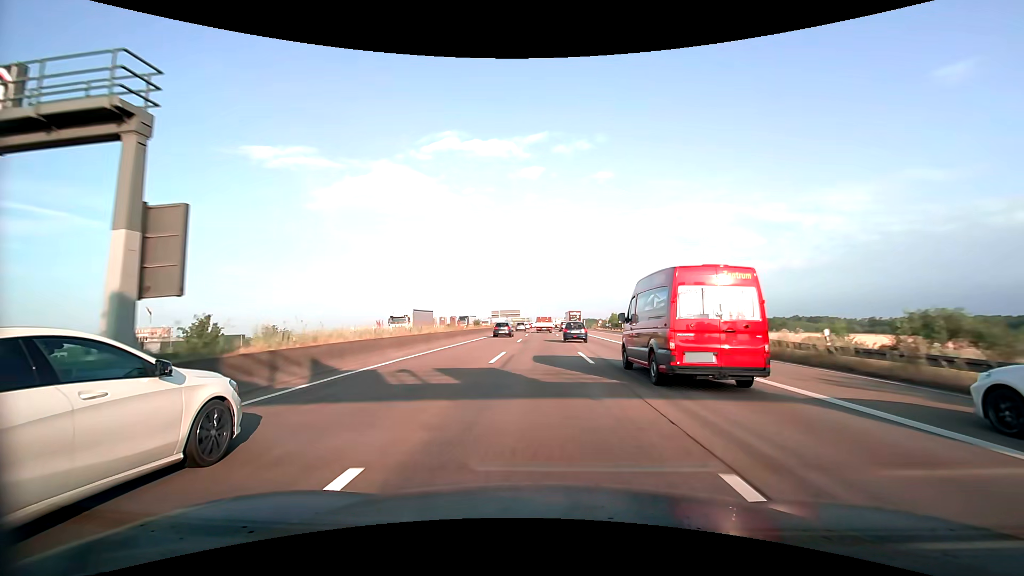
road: motorway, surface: asphalt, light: Day
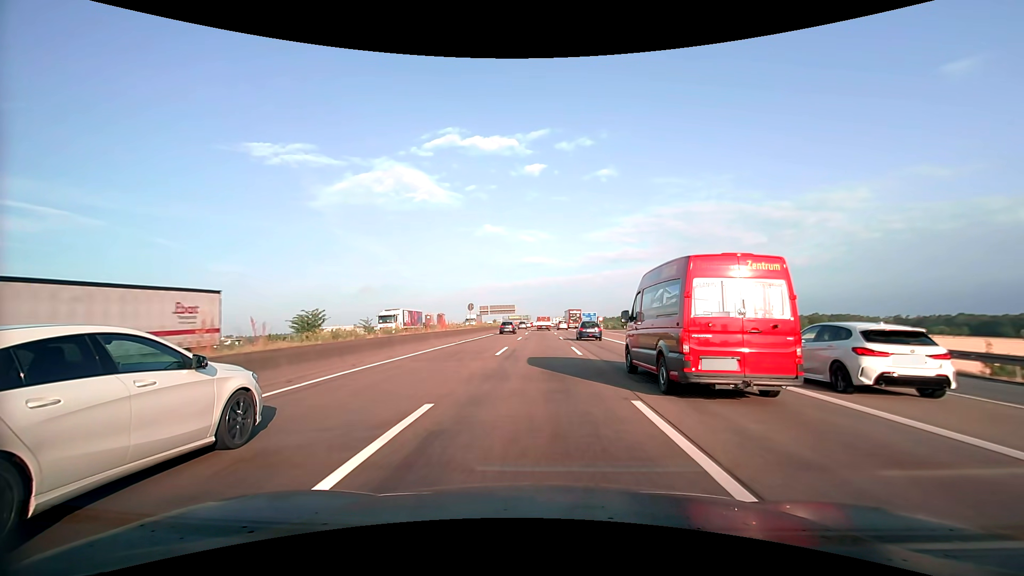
(+0.4, +50.7) m; 0°
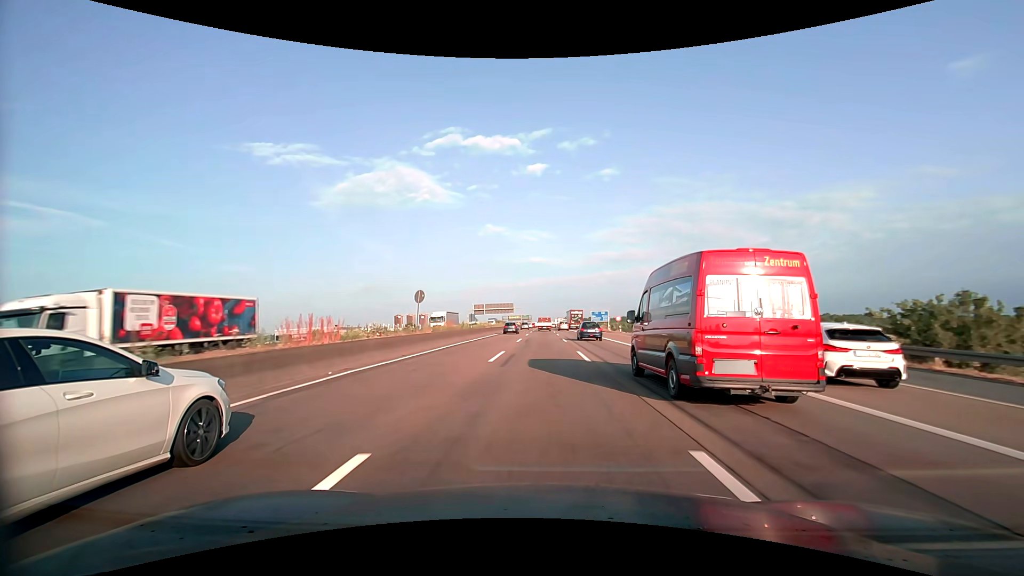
(-0.1, +21.1) m; 0°
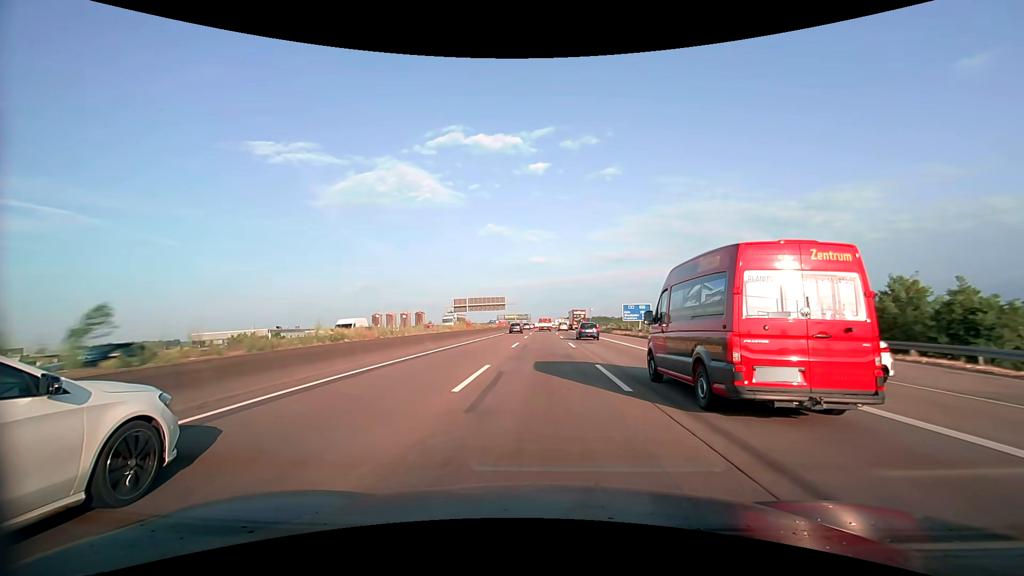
(-0.1, +43.5) m; 0°
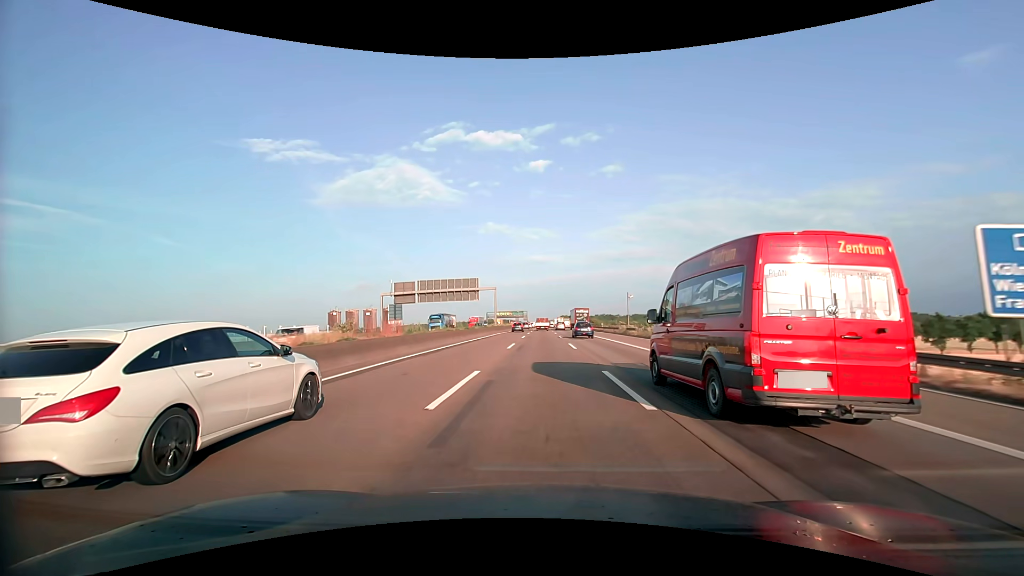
(0.0, +56.2) m; 0°
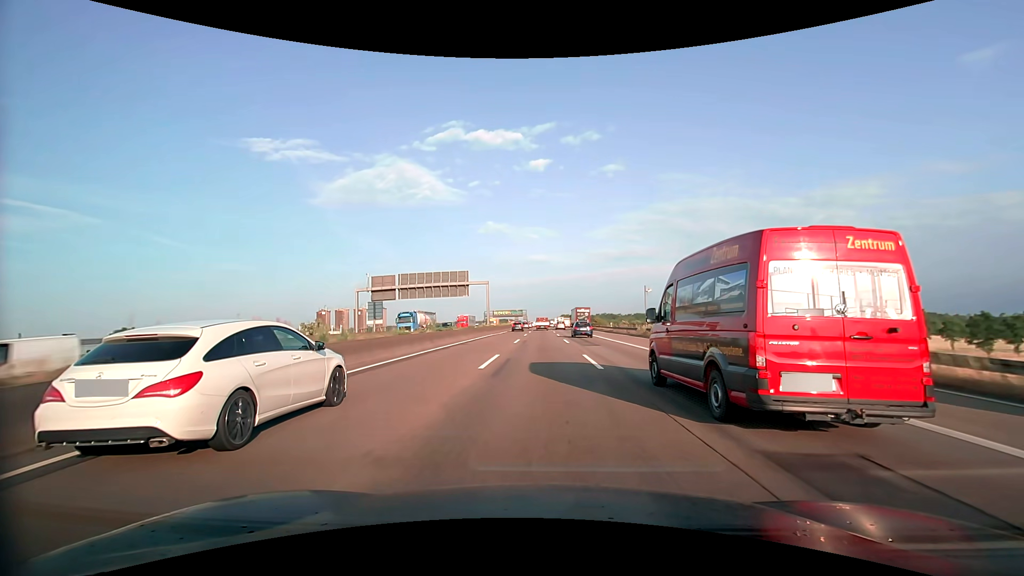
(0.0, +11.4) m; 0°
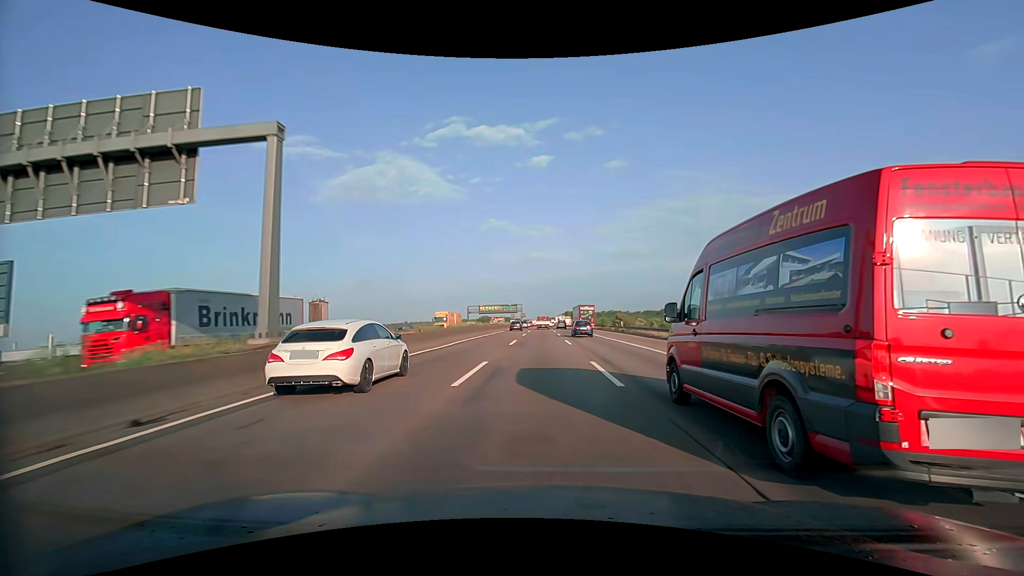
(0.0, +58.0) m; 0°
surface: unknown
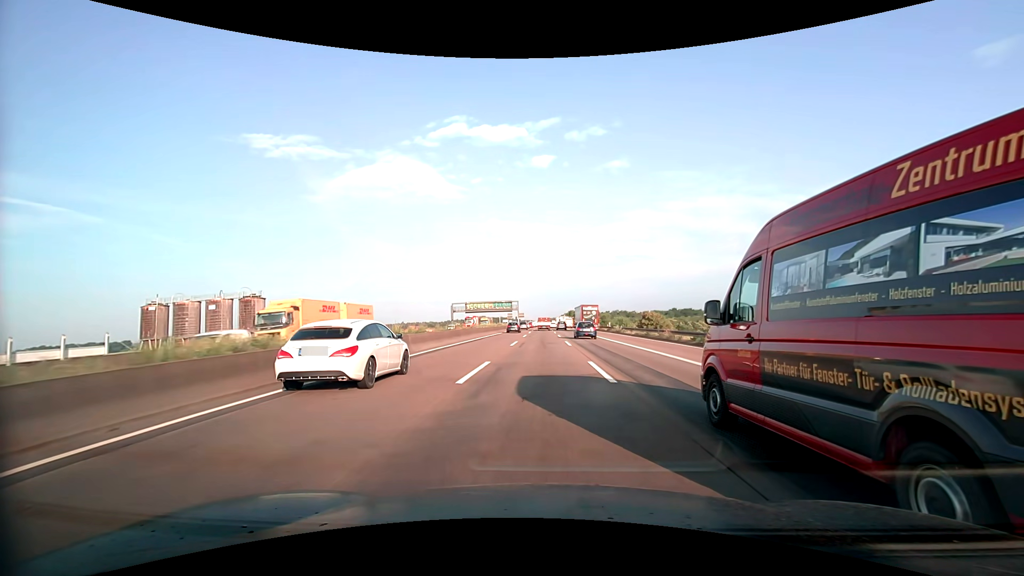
(+0.1, +35.5) m; 0°
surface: asphalt
(0, +10) (0, +20) (0, +30) (0, +40) (0, +50) (0, +60) (0, +70) (0, +80) (0, +90) (0, +100) m
